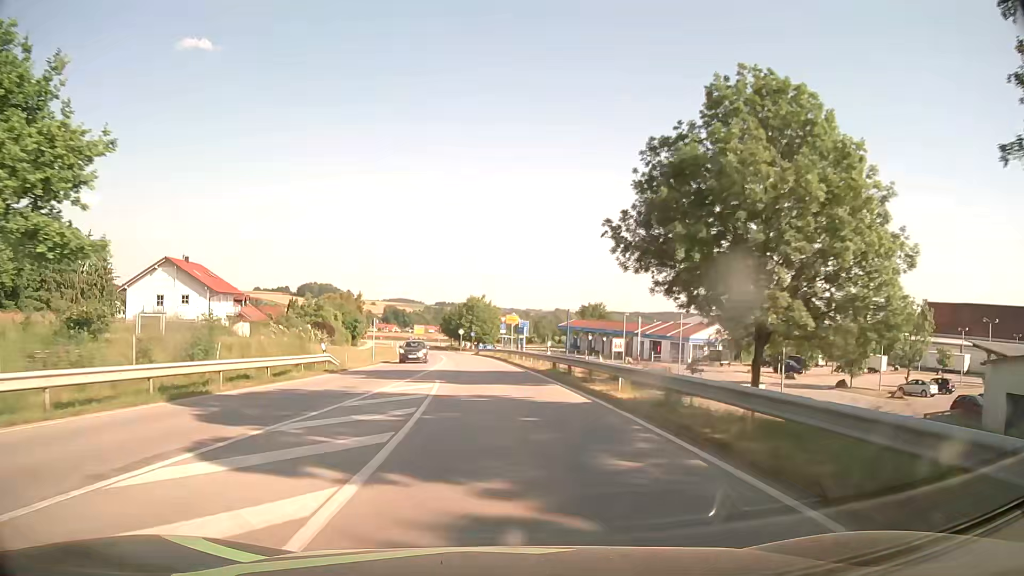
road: secondary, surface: asphalt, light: Day
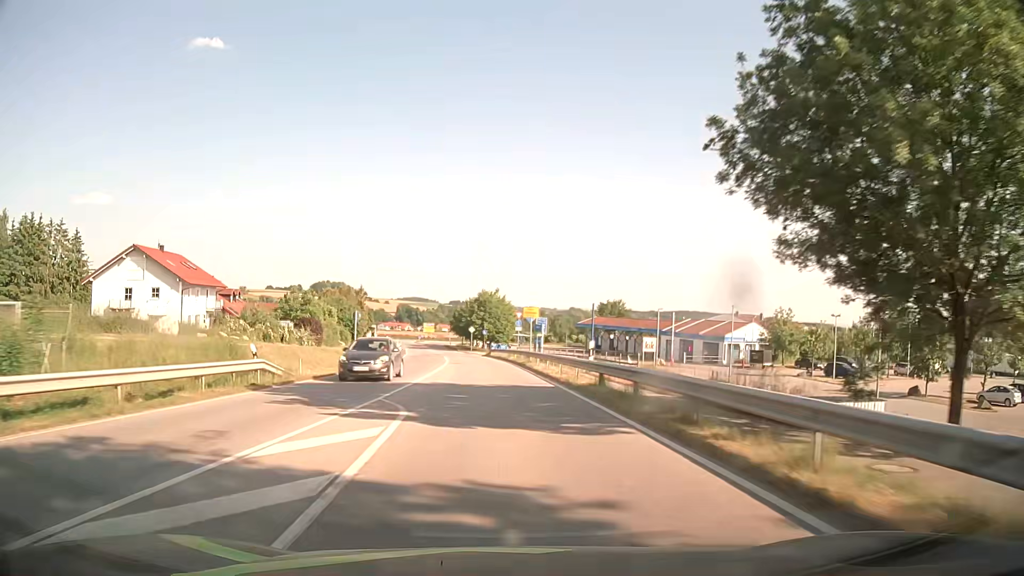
(-0.1, +10.3) m; -1°
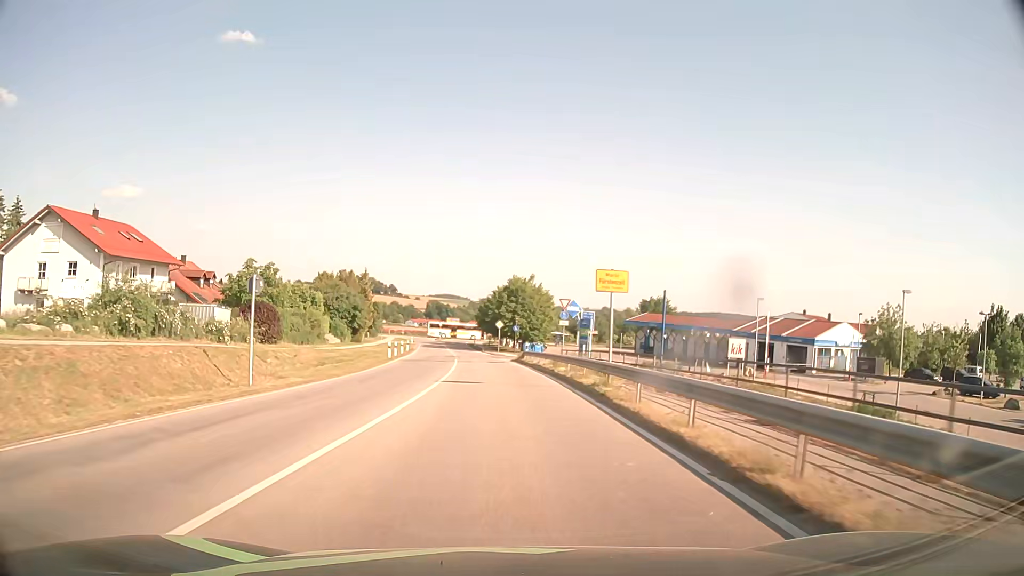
(-0.4, +19.7) m; -3°
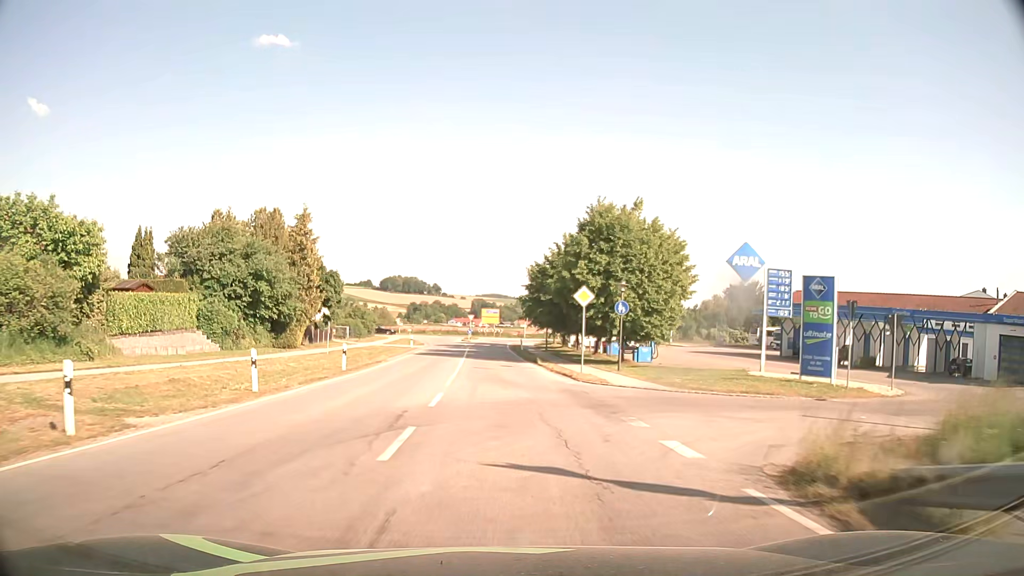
(-1.6, +43.5) m; -4°
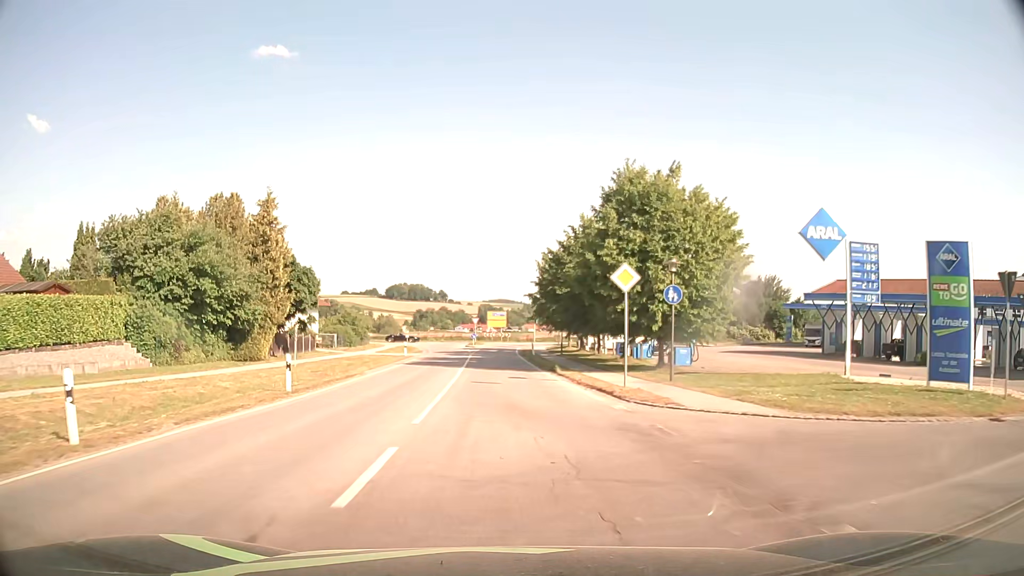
(-0.1, +8.1) m; -1°
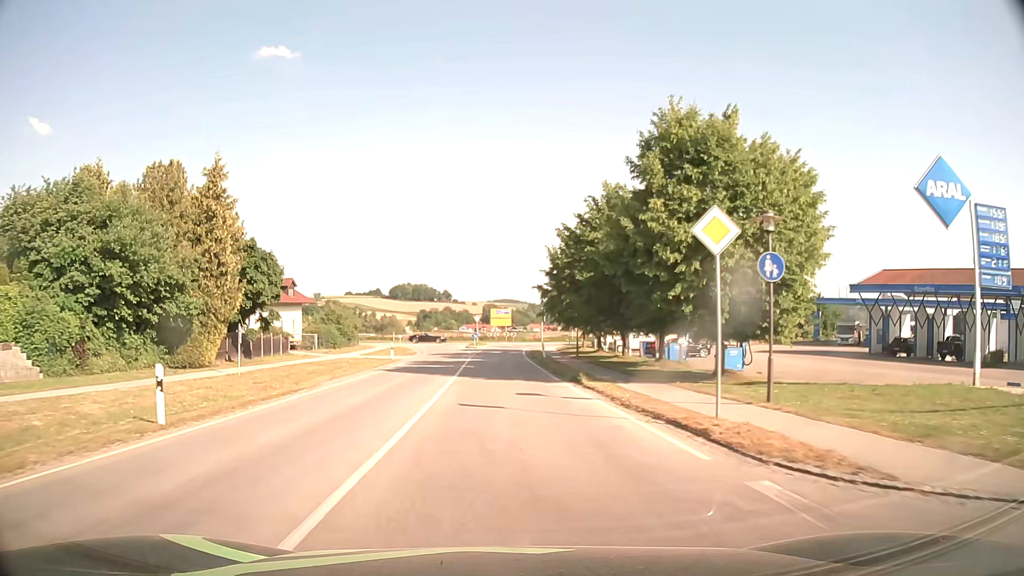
(-0.1, +7.9) m; -1°
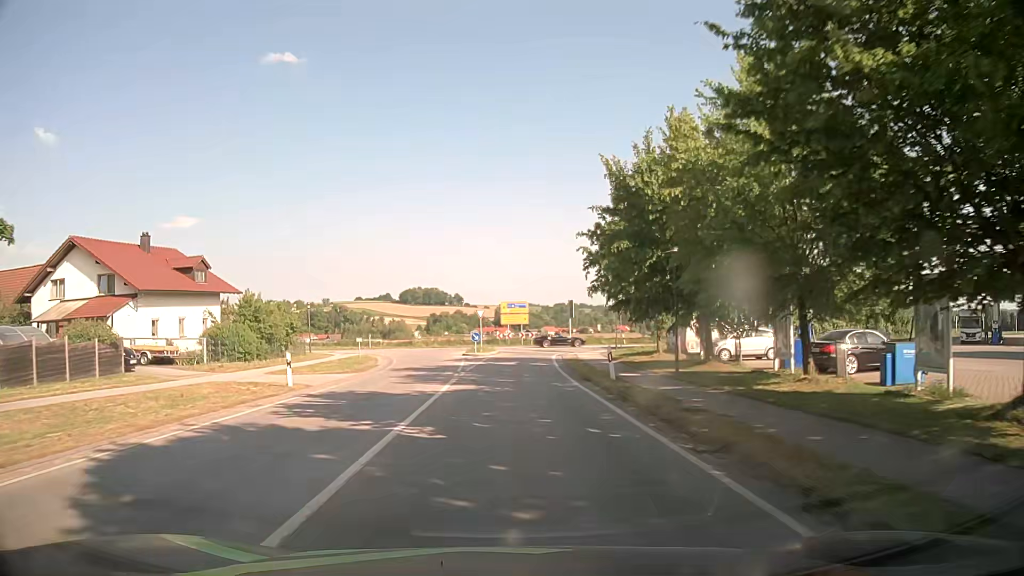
(-0.3, +22.6) m; -1°
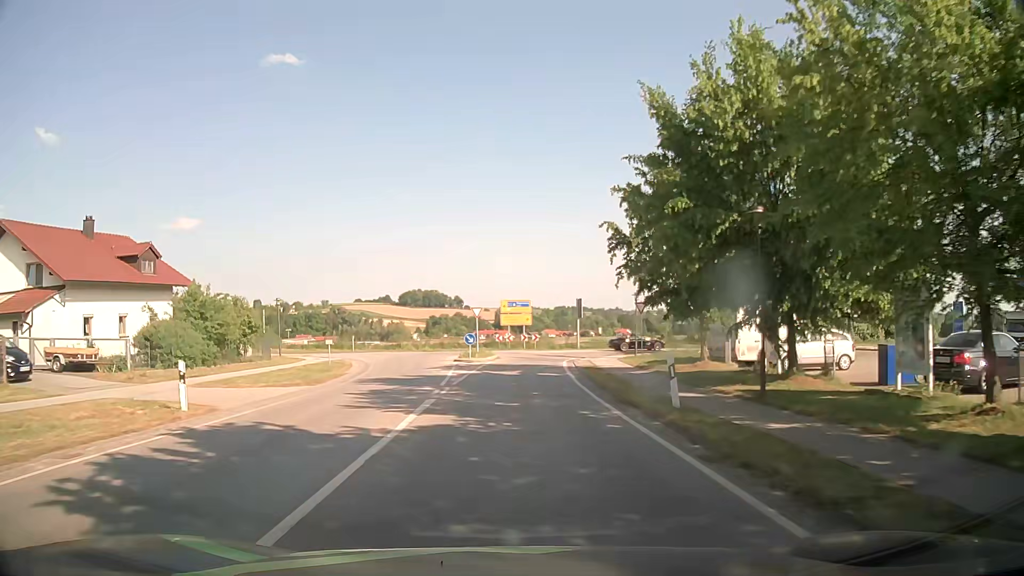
(0.0, +7.1) m; +1°
